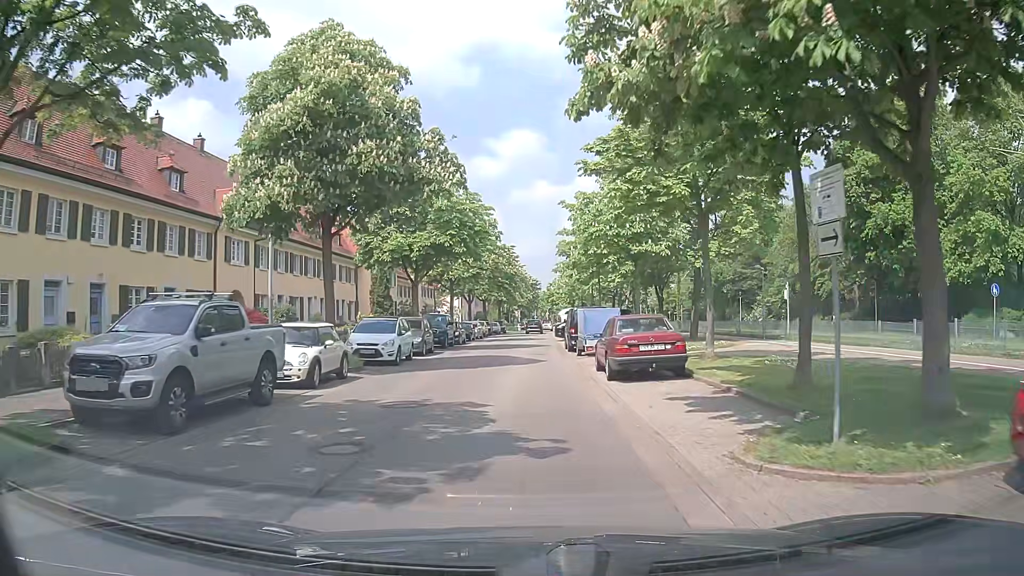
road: residential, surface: asphalt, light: Day
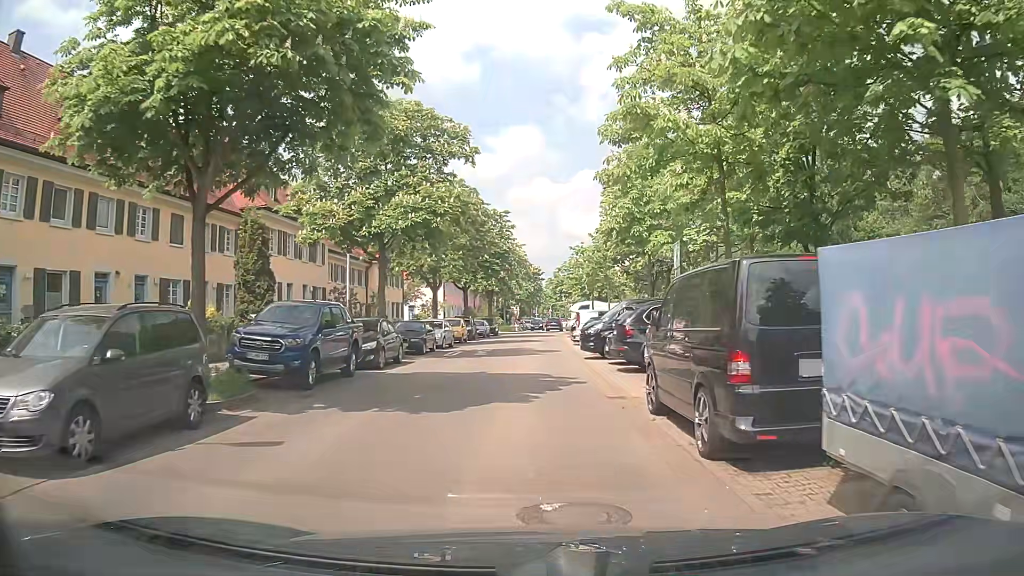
(-0.1, +22.7) m; 0°
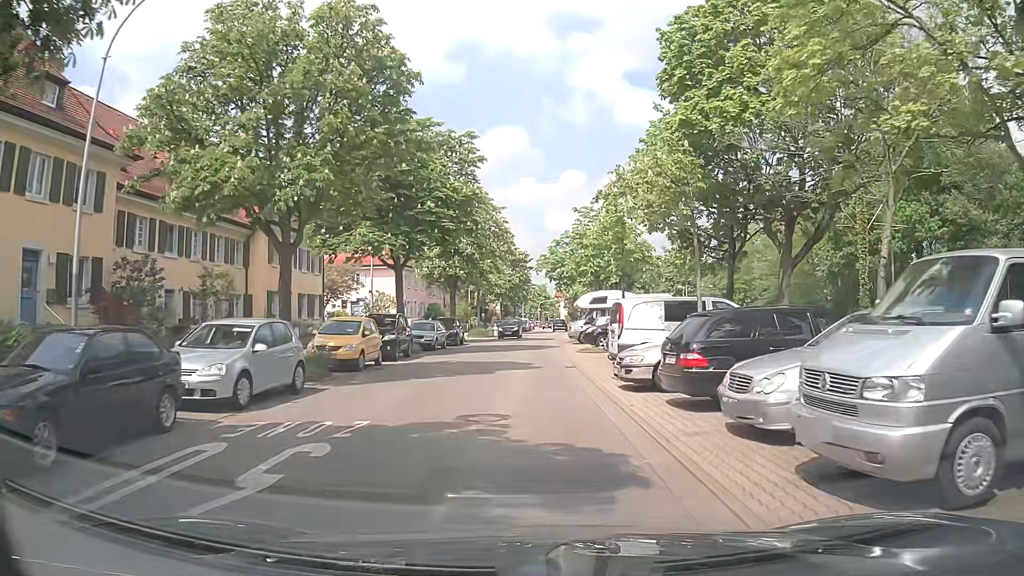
(-0.1, +22.7) m; +1°
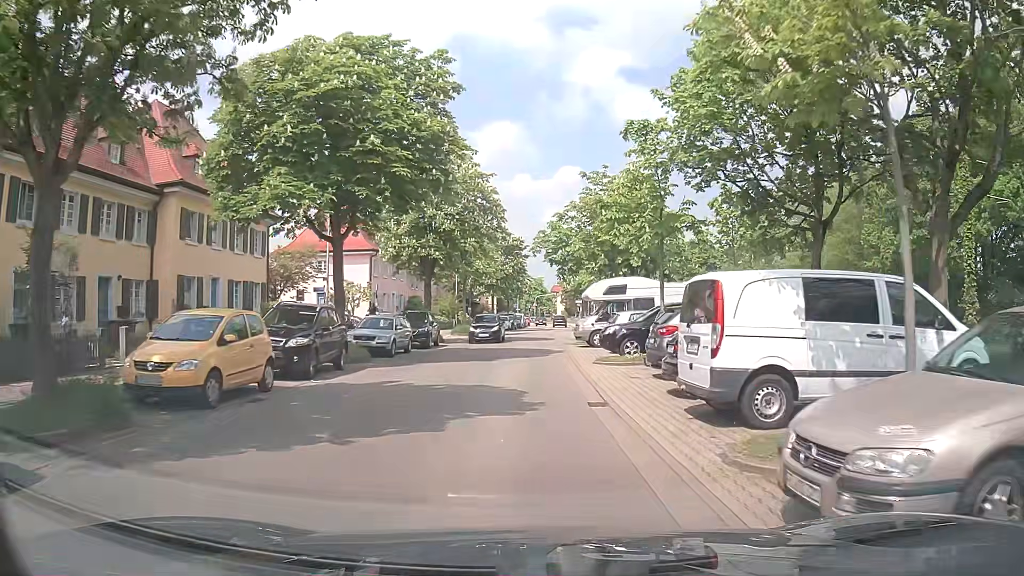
(0.0, +9.2) m; 0°
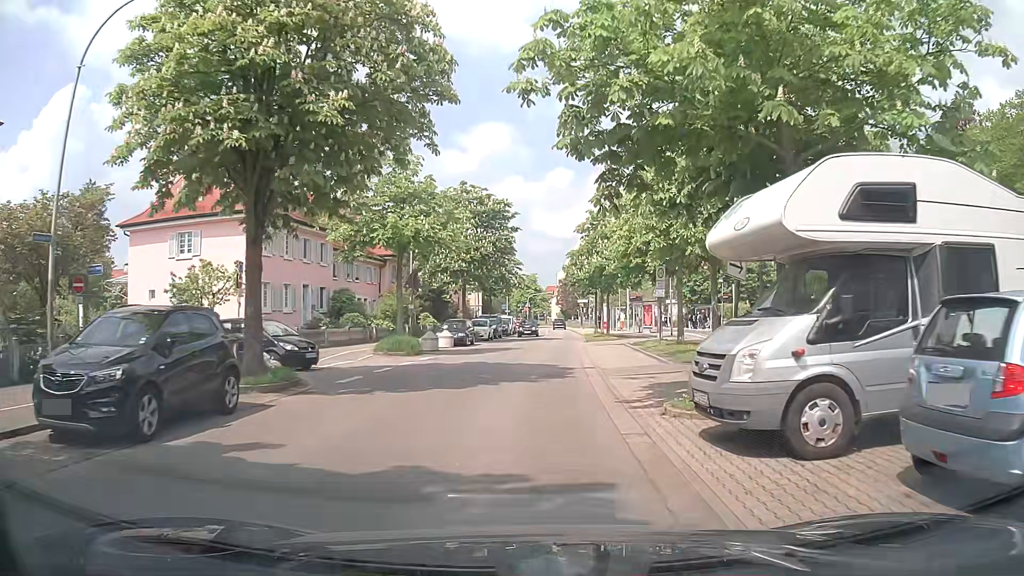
(+0.3, +22.5) m; +1°
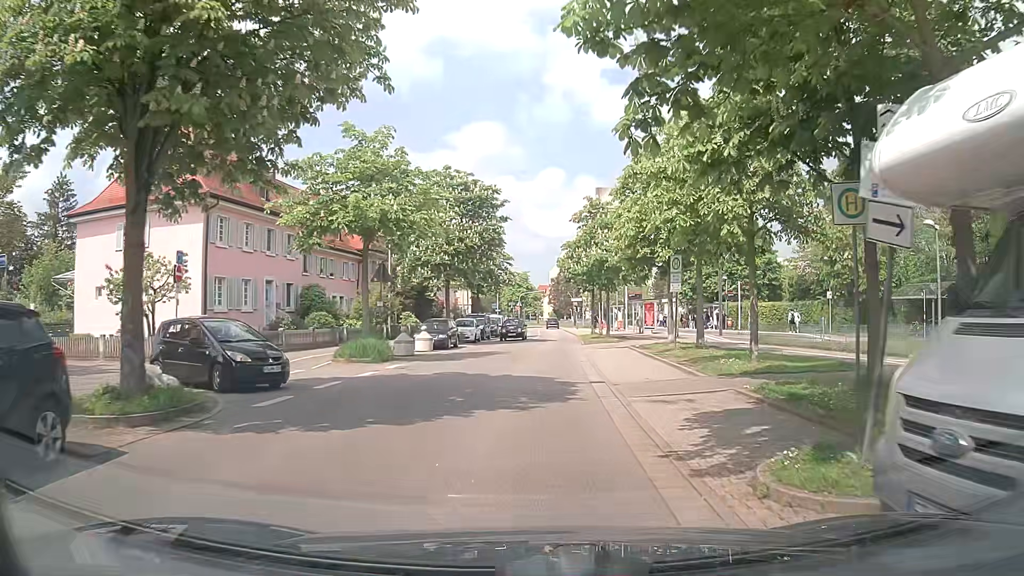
(0.0, +4.4) m; +1°
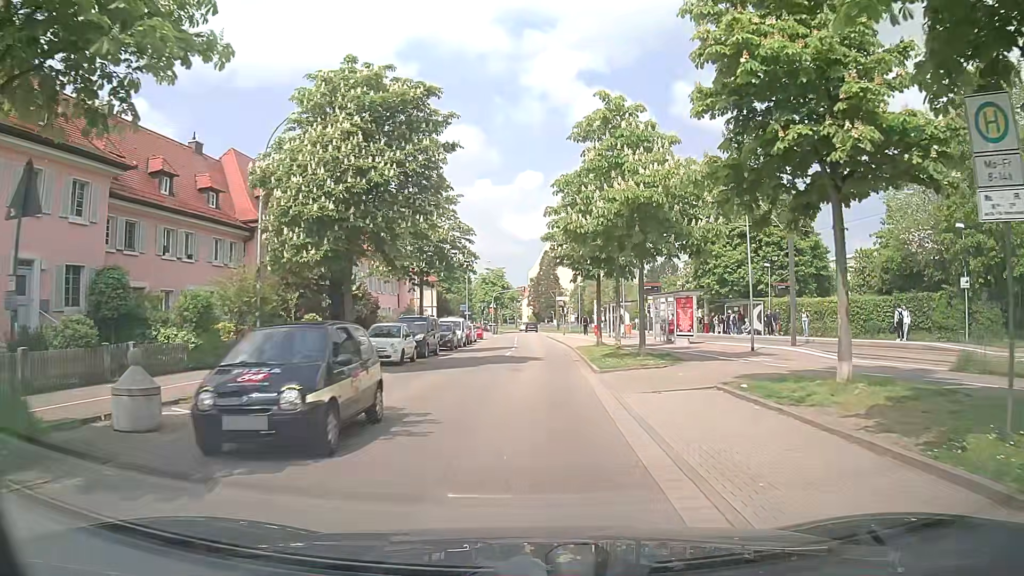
(+0.3, +17.7) m; +1°
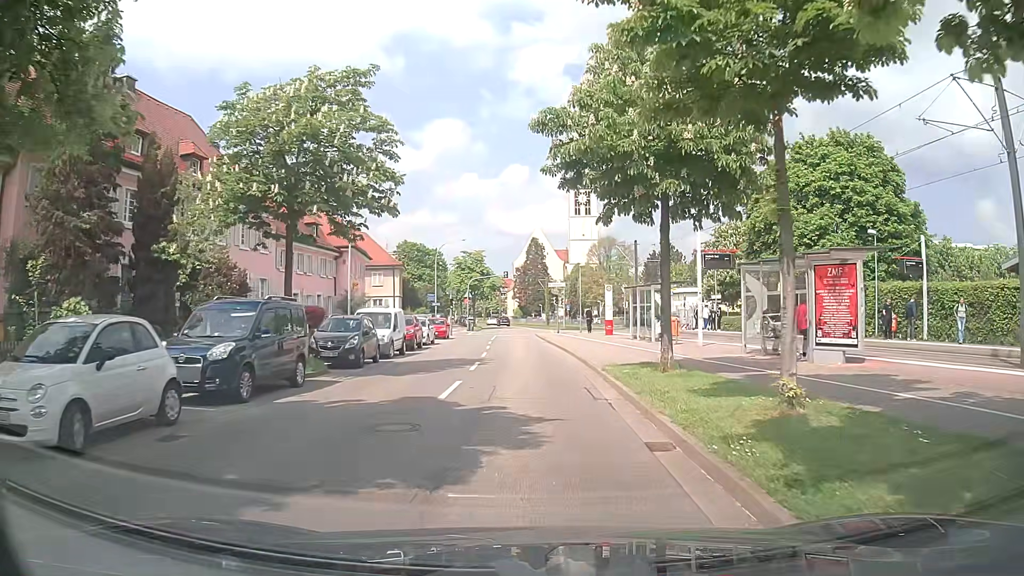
(+0.3, +17.7) m; +2°
(0, +10) (0, +20) (0, +30) (-1, +40) (-1, +50) (-1, +60) (-2, +70) (-2, +80) (-2, +90) (-3, +100) m
